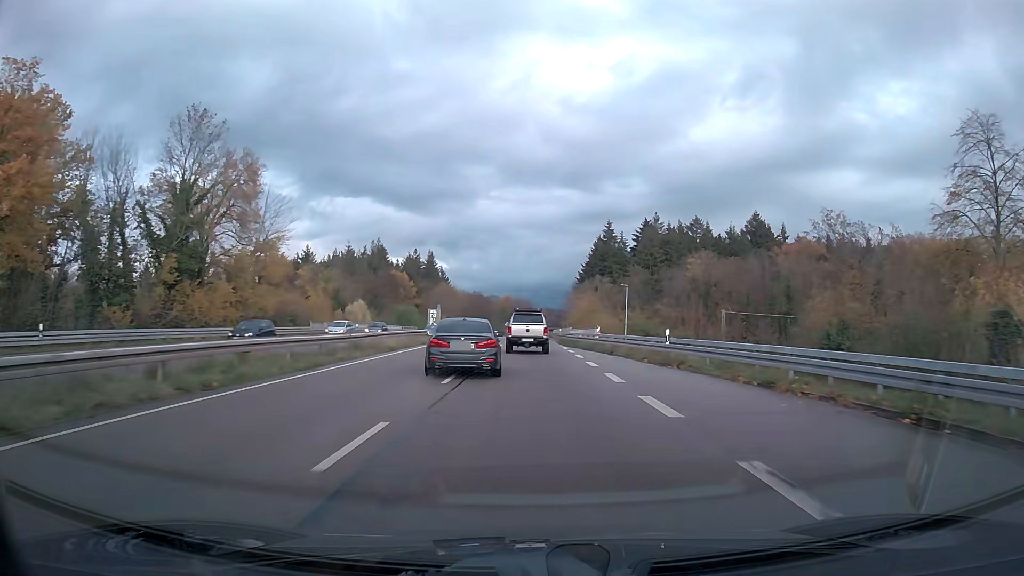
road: trunk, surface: asphalt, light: Day
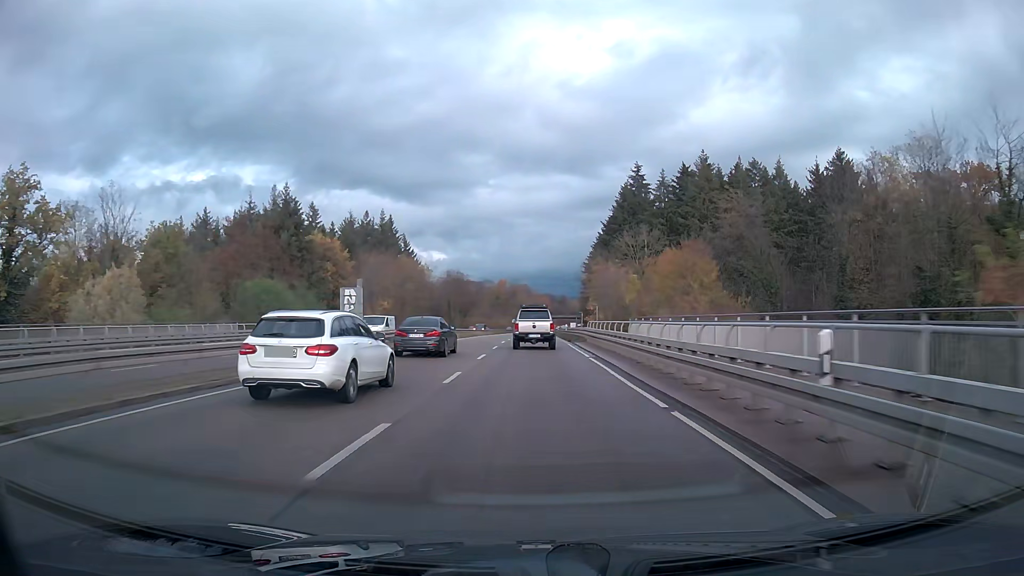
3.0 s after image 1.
(0.0, +62.3) m; 0°
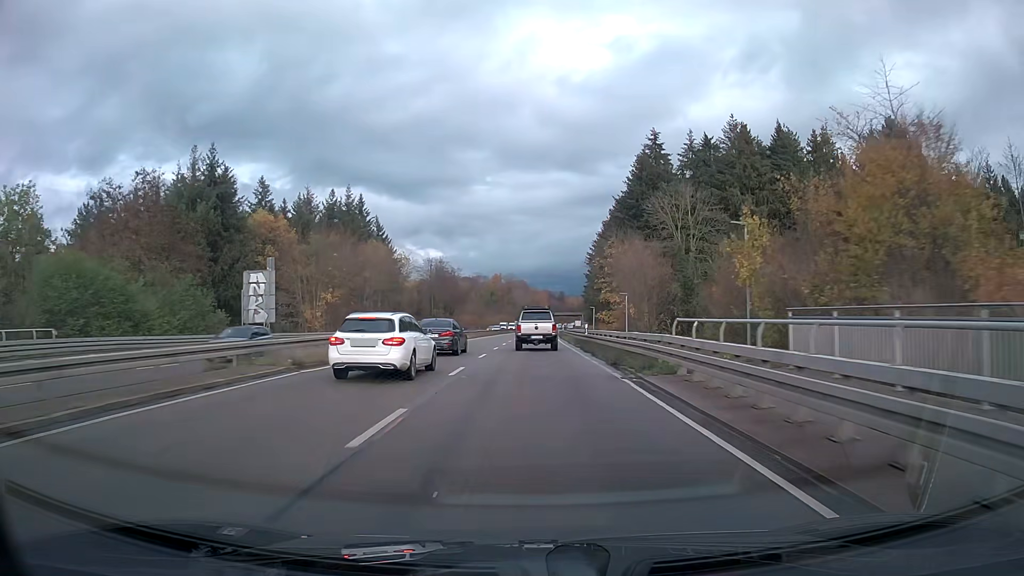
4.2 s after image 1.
(+0.1, +25.1) m; 0°
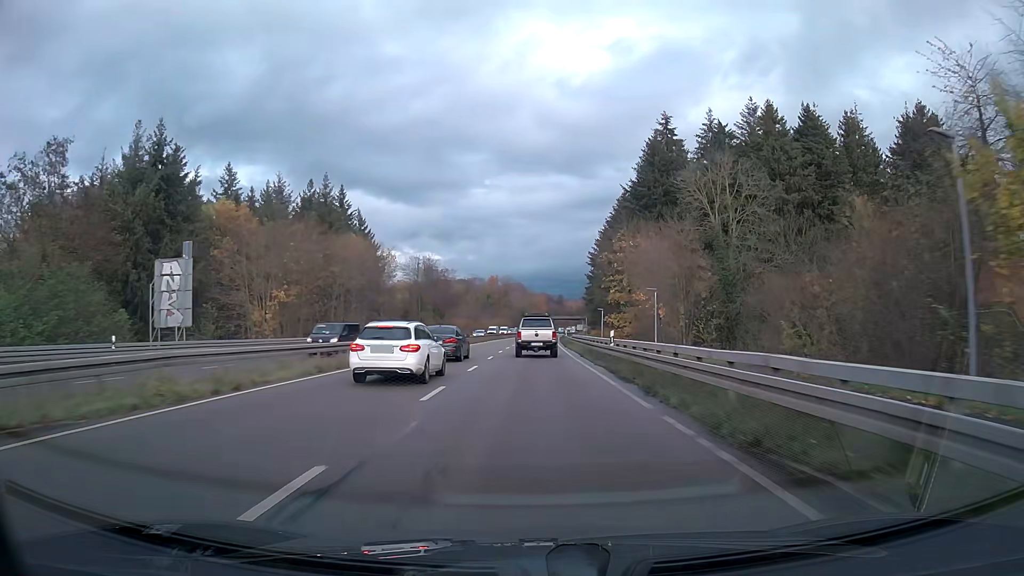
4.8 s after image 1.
(0.0, +12.6) m; 0°
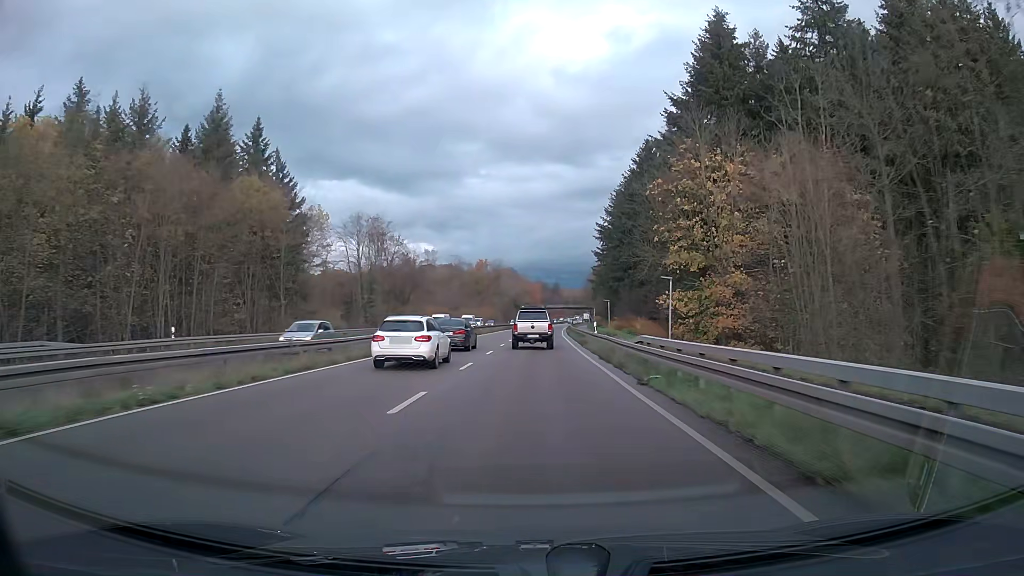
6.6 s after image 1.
(+0.2, +37.8) m; +1°
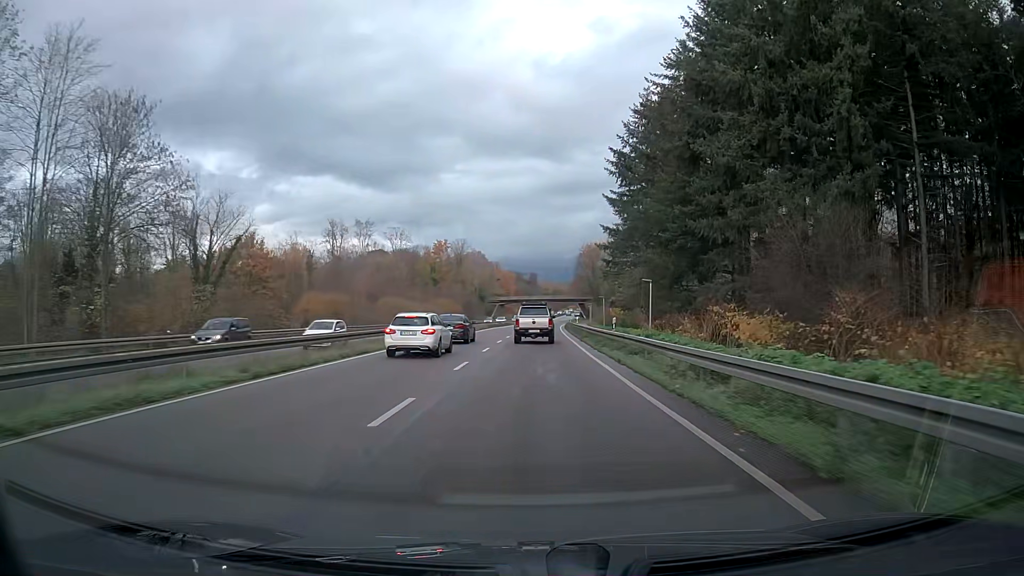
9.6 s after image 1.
(+1.0, +63.2) m; +2°
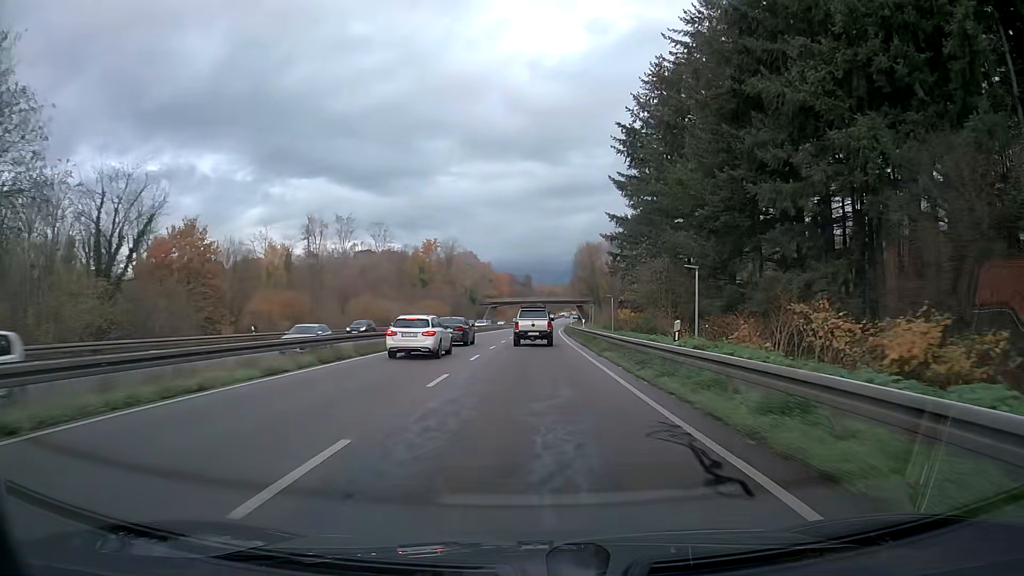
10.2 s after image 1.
(0.0, +12.6) m; 0°
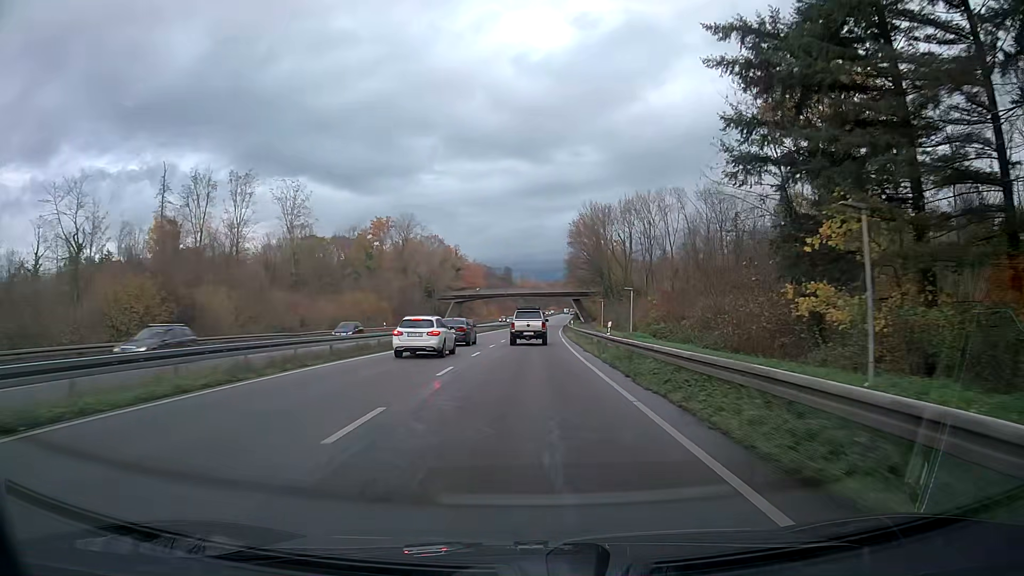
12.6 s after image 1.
(+0.9, +50.2) m; +2°
